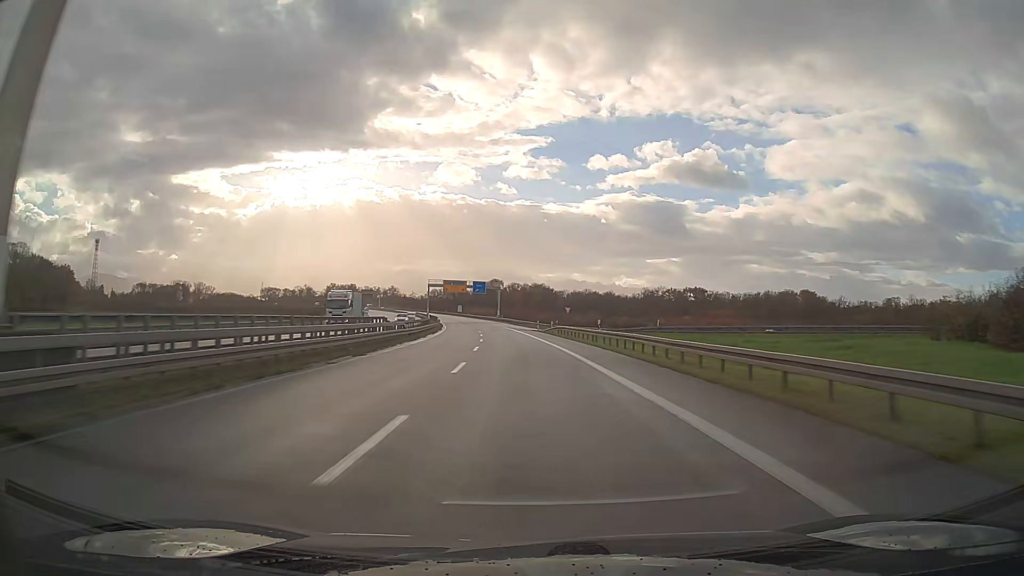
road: trunk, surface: asphalt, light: Day
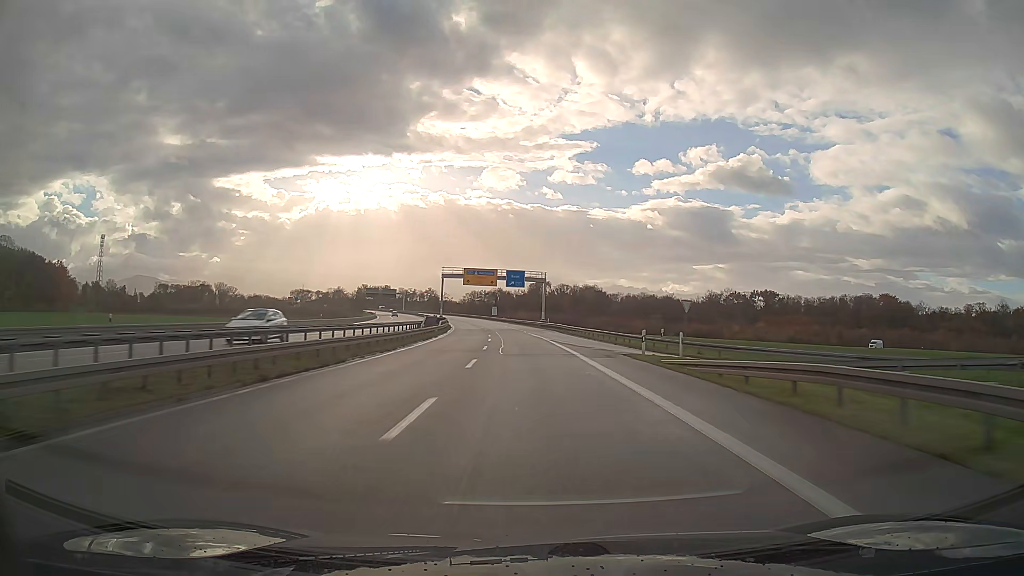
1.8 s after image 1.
(-1.8, +45.3) m; -4°
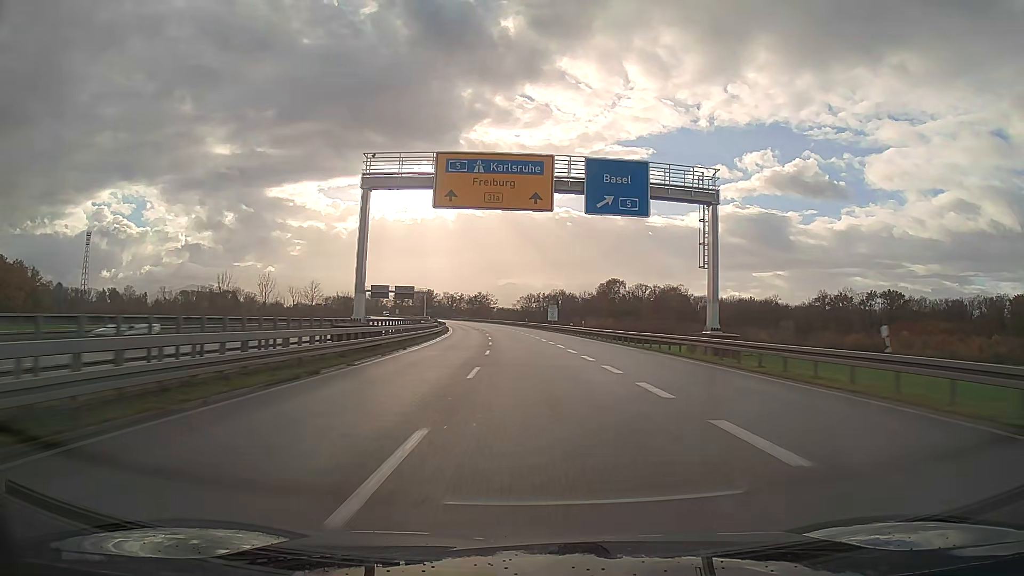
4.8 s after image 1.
(-3.4, +74.3) m; -5°
(0, +10) (0, +20) (-1, +30) (-1, +40) (-1, +50) (-2, +60) (-3, +70) (-4, +80) (-5, +90) (-6, +100) m
